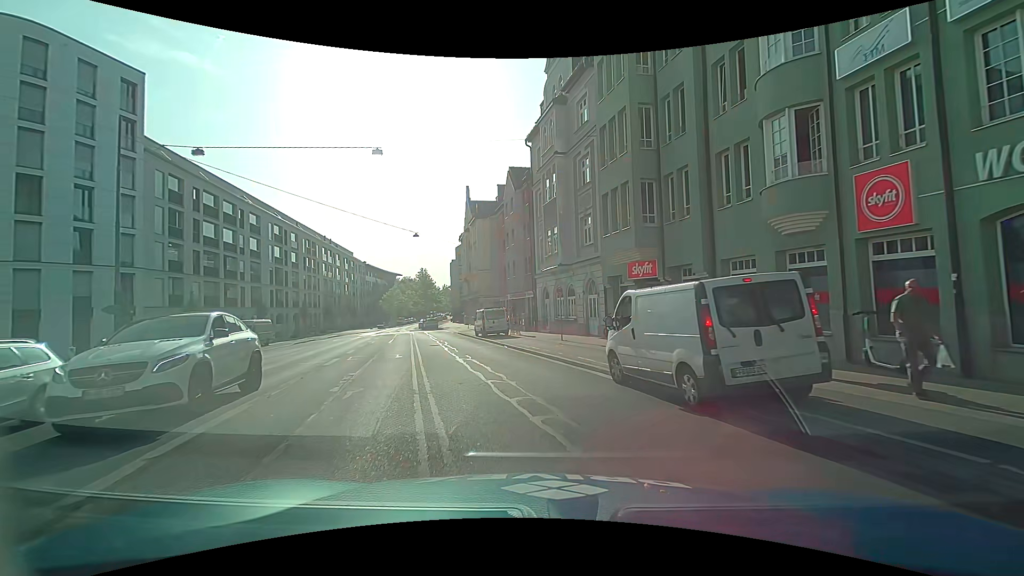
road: secondary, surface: asphalt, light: Day
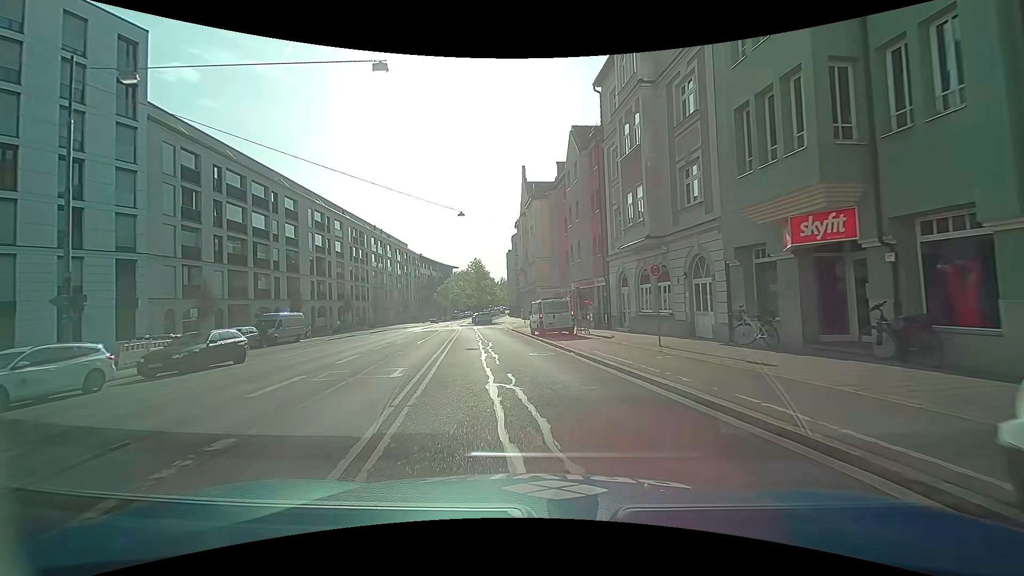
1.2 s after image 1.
(-0.4, +8.3) m; -7°
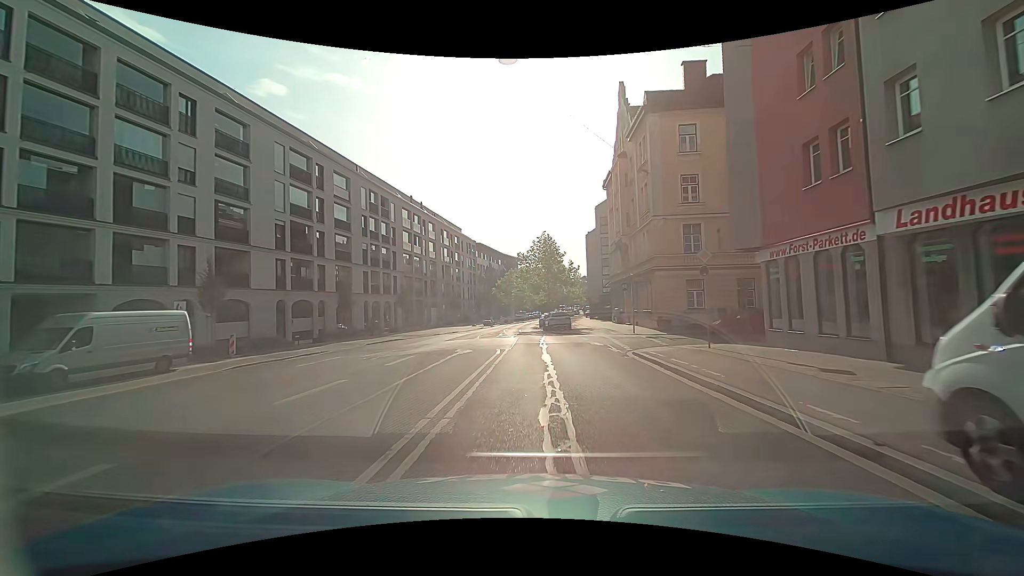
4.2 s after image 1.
(-2.8, +25.8) m; -8°
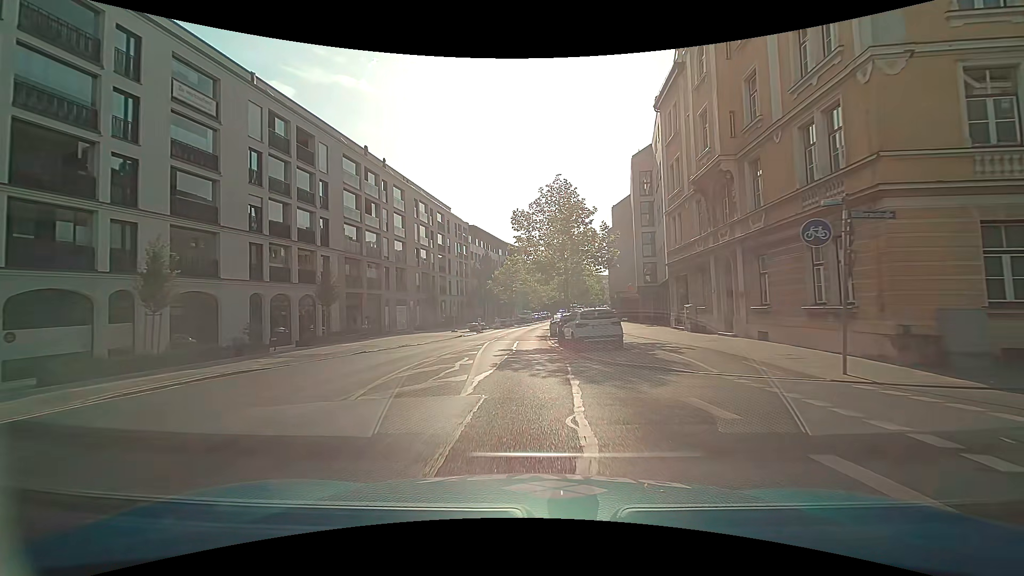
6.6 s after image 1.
(+0.1, +21.5) m; -1°
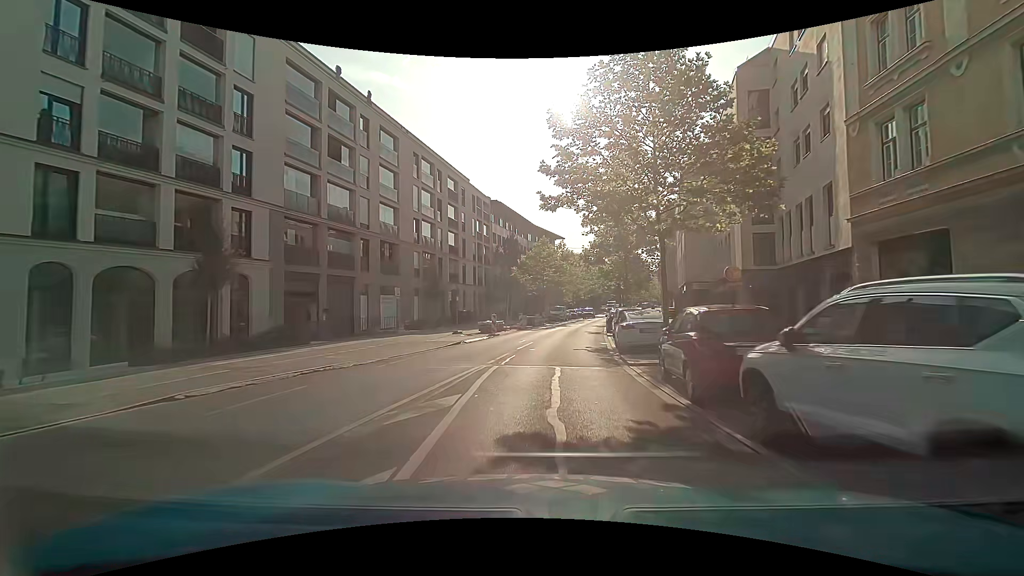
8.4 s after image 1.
(-0.7, +15.7) m; -2°
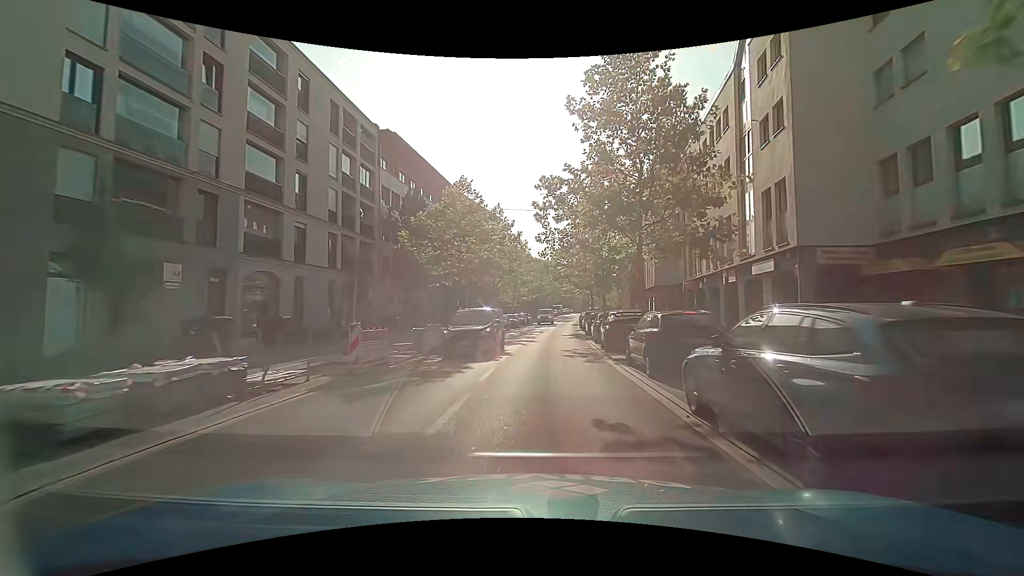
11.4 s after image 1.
(+1.1, +27.7) m; +6°
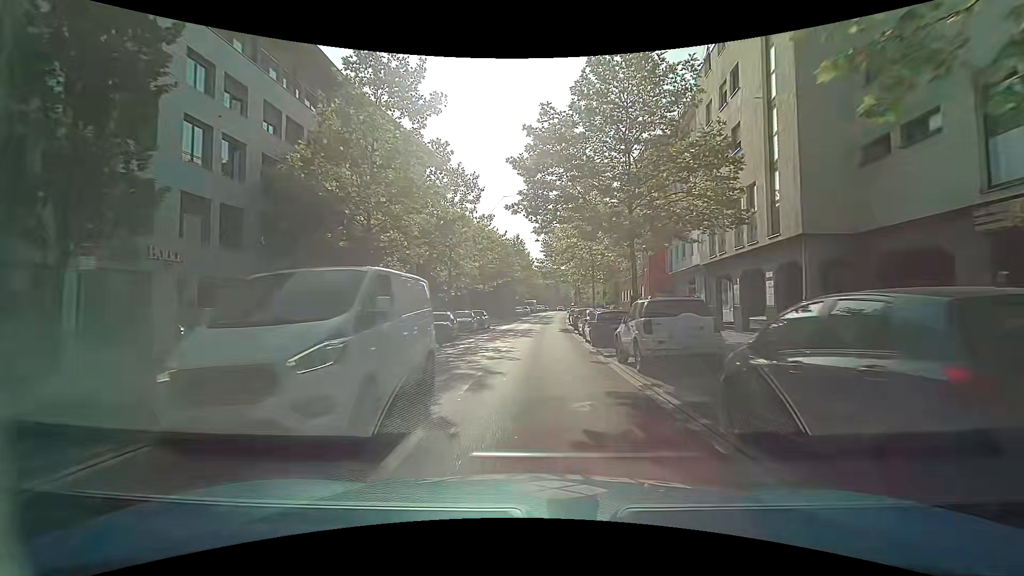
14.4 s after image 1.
(+1.1, +28.7) m; +5°
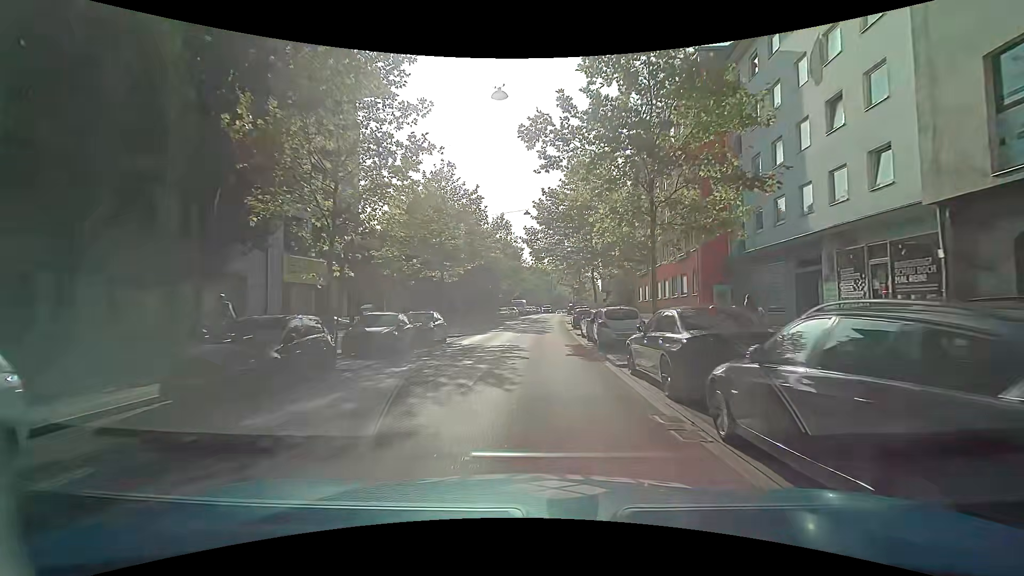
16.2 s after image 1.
(-0.1, +17.1) m; 0°
(0, +10) (0, +20) (0, +30) (+1, +40) (+1, +50) (+2, +60) (+3, +70) (+4, +80) (+4, +90) (+5, +100) m
